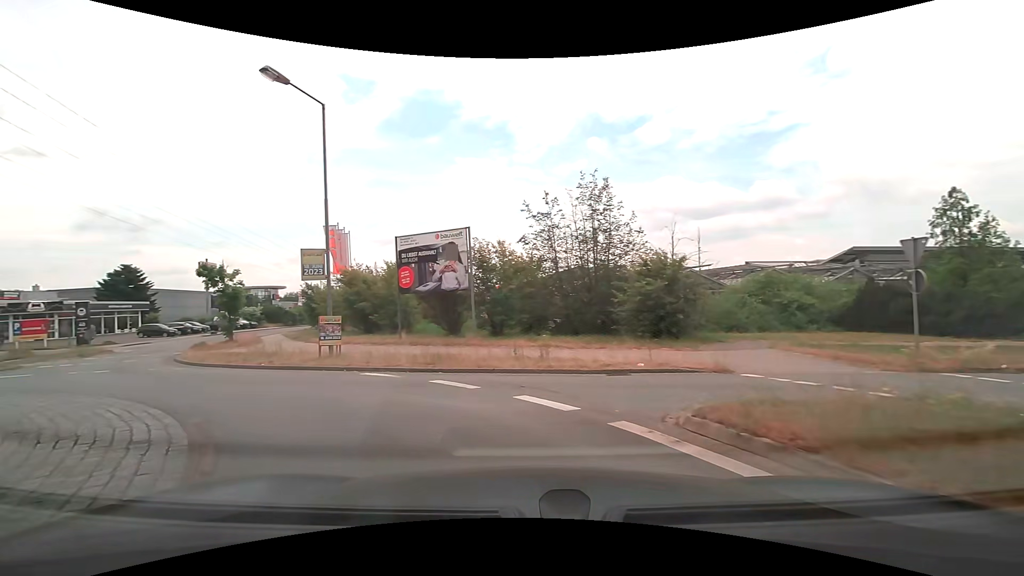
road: tertiary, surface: asphalt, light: Day
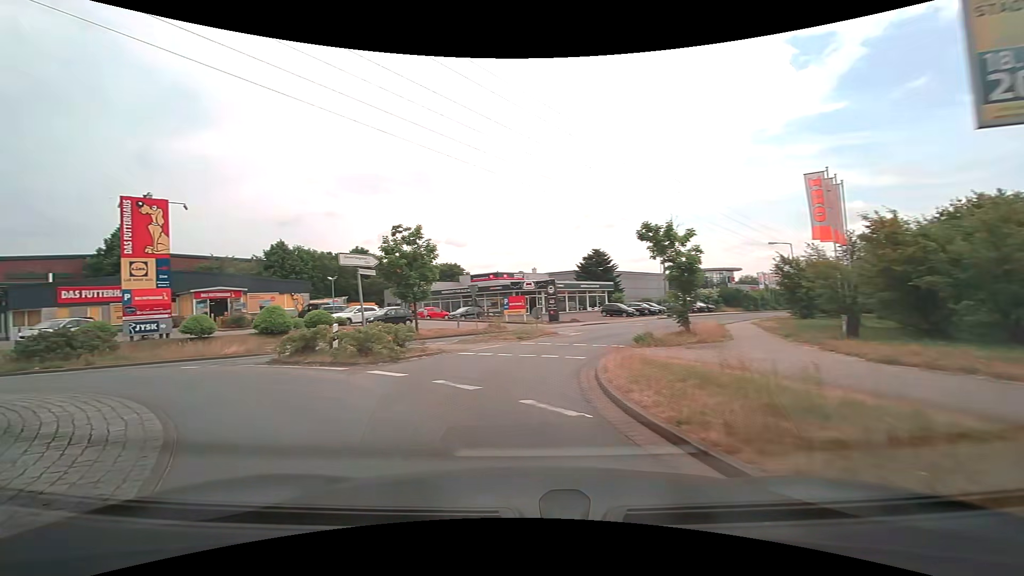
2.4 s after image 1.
(-4.6, +10.9) m; -51°
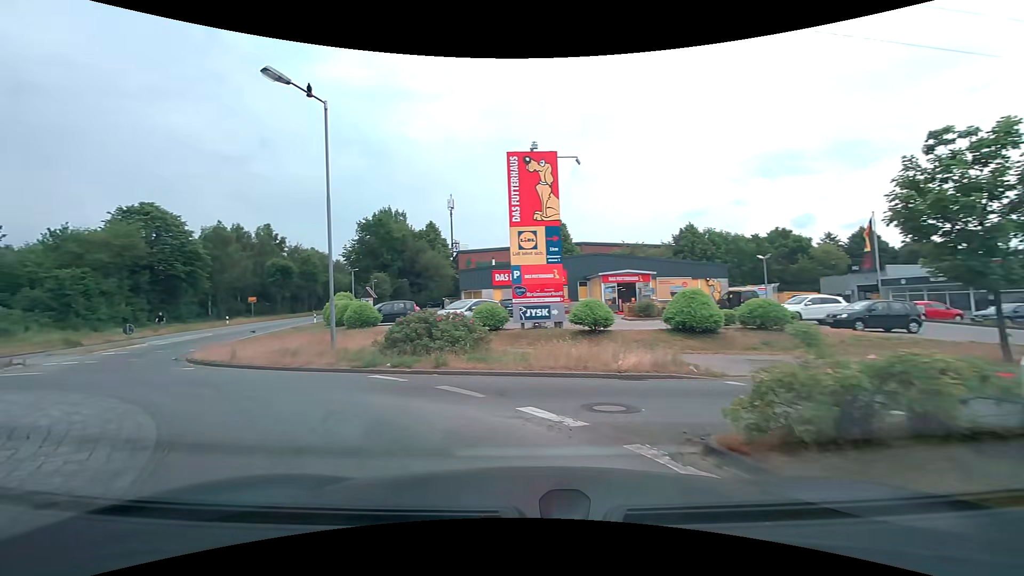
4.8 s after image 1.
(-3.8, +10.4) m; -42°
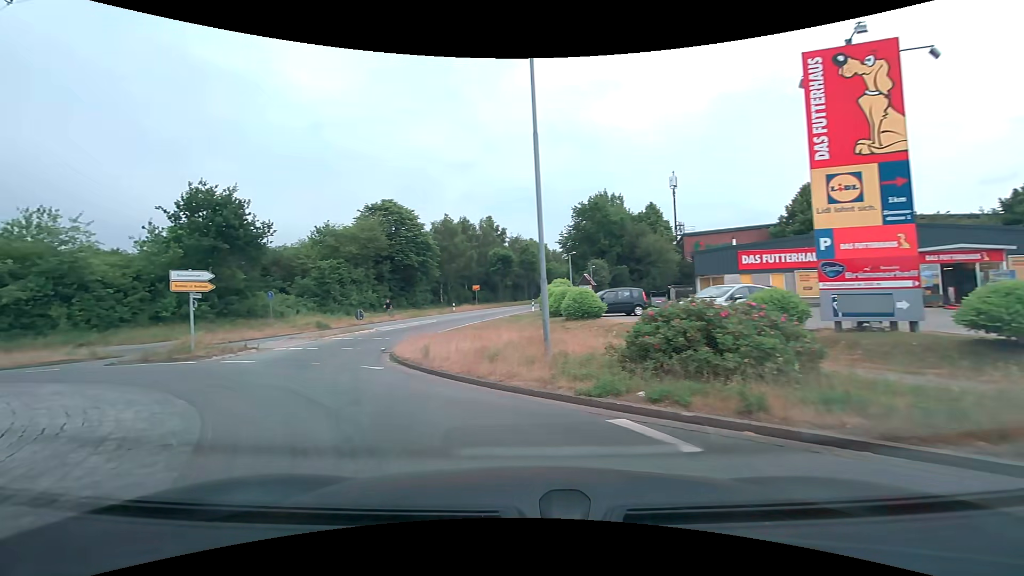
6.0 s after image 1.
(-1.1, +5.5) m; -24°
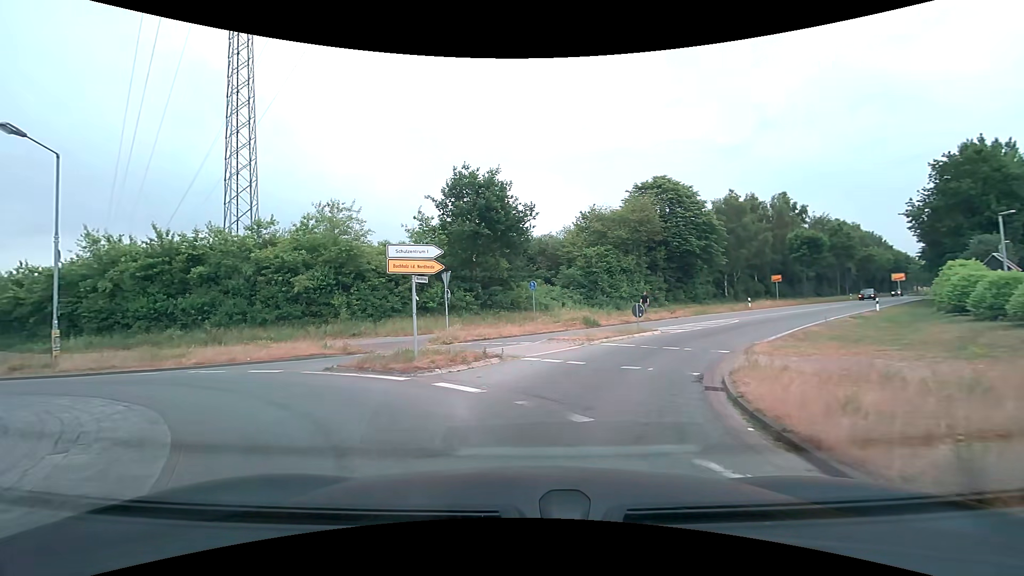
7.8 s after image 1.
(-2.3, +7.9) m; -31°
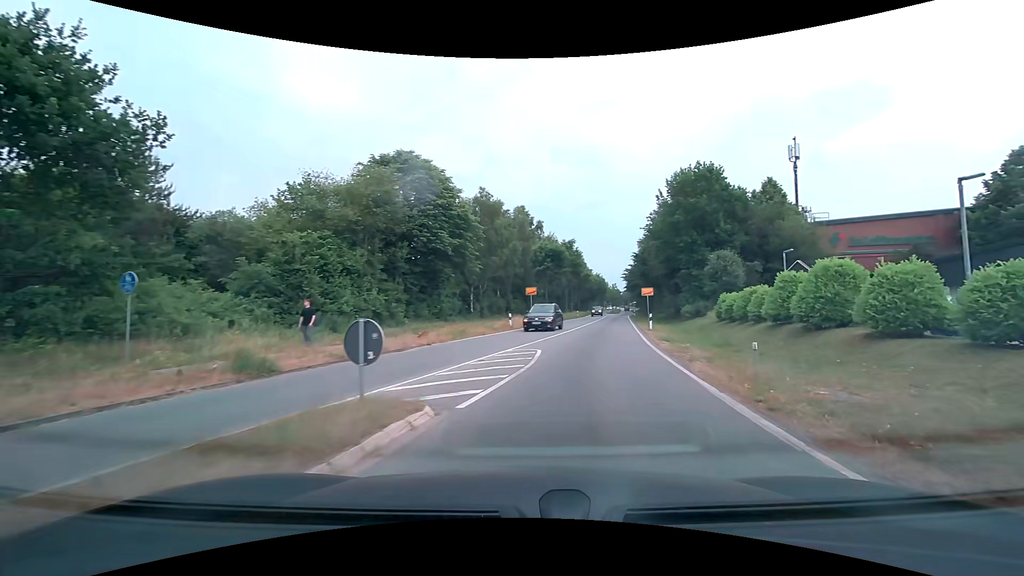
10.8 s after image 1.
(+1.8, +15.1) m; +27°
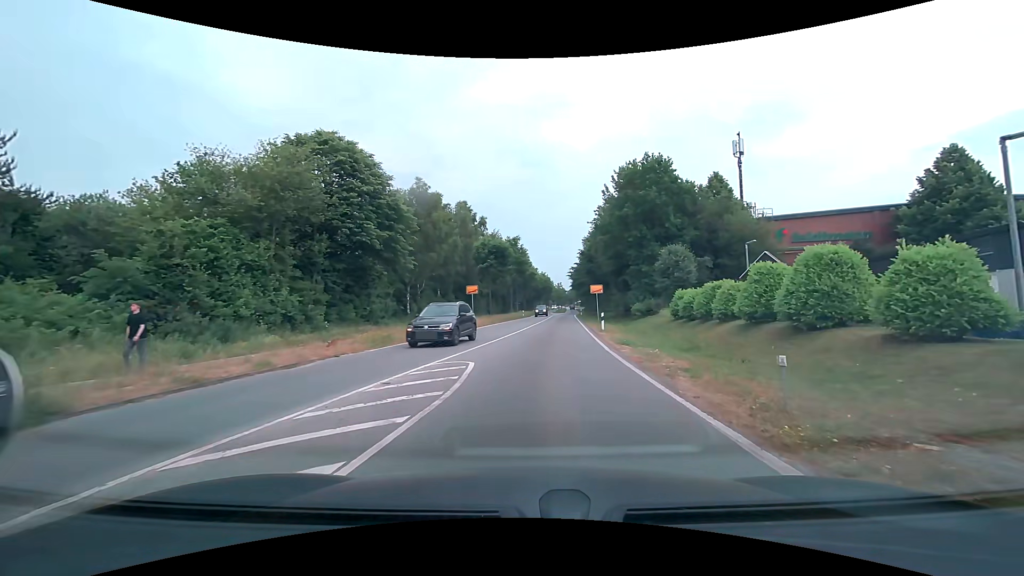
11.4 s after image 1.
(+0.3, +3.8) m; +8°
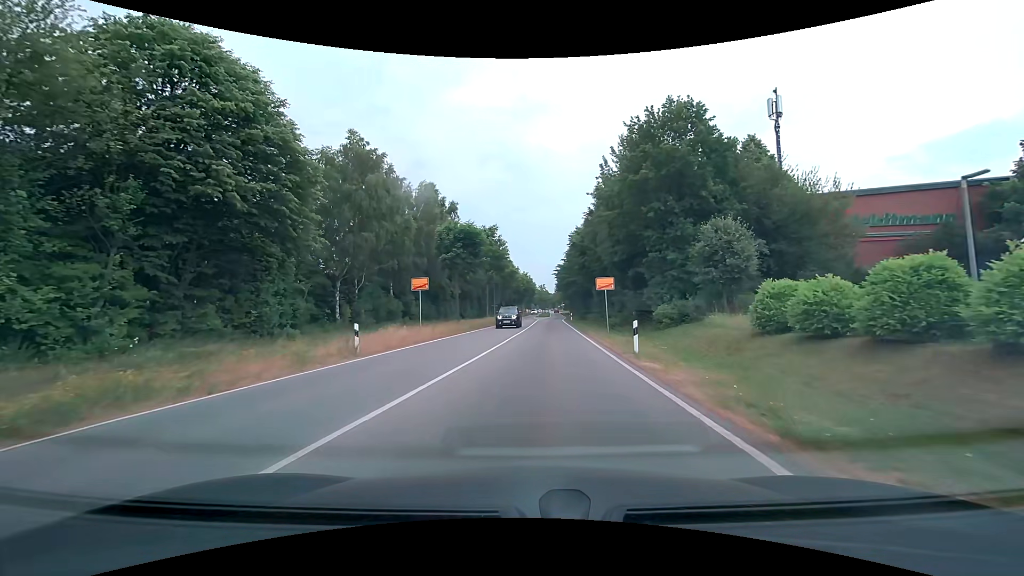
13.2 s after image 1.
(+0.4, +13.5) m; +2°
(0, +10) (+1, +20) (+1, +30) (+2, +40) (+2, +50) (+3, +60) (+3, +70) (+4, +80) (+5, +90) (+6, +100) m
